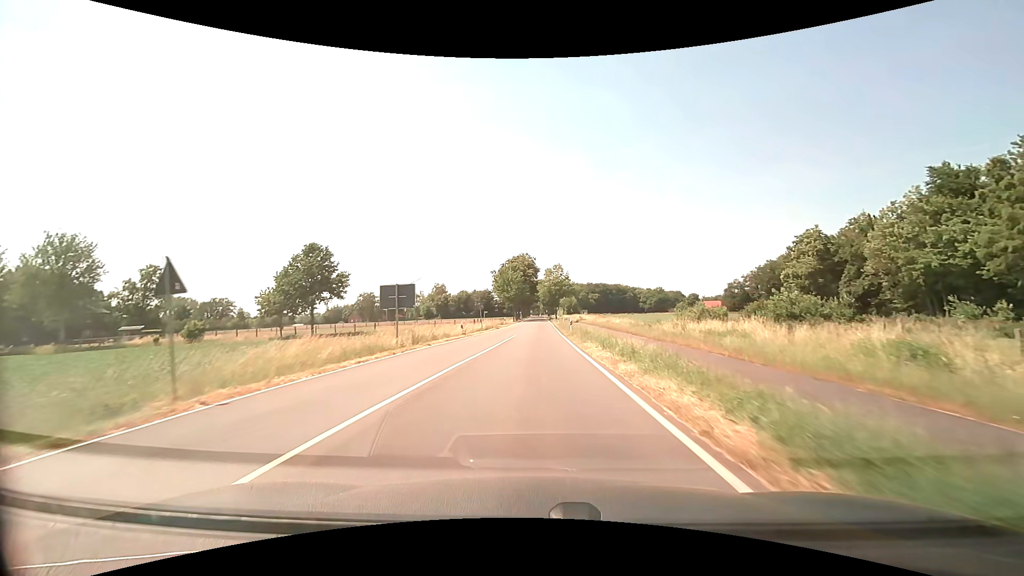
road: secondary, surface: asphalt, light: Day
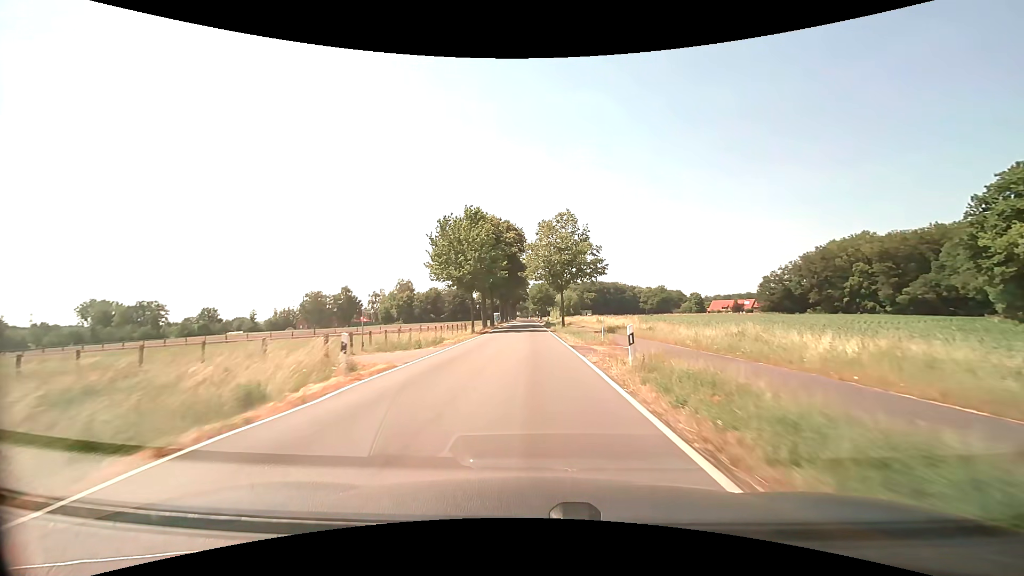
(+0.4, +50.9) m; +1°
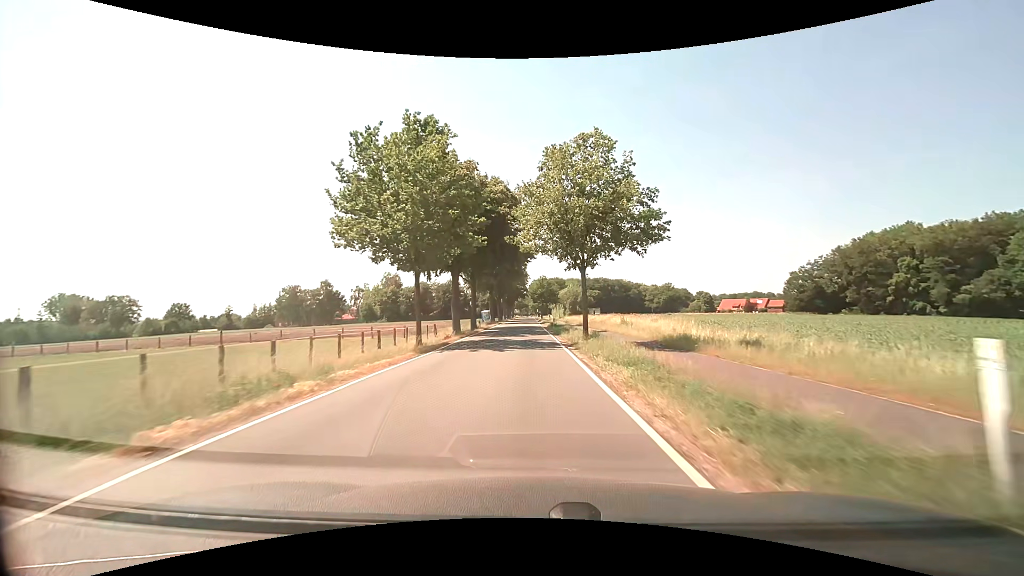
(0.0, +20.6) m; 0°
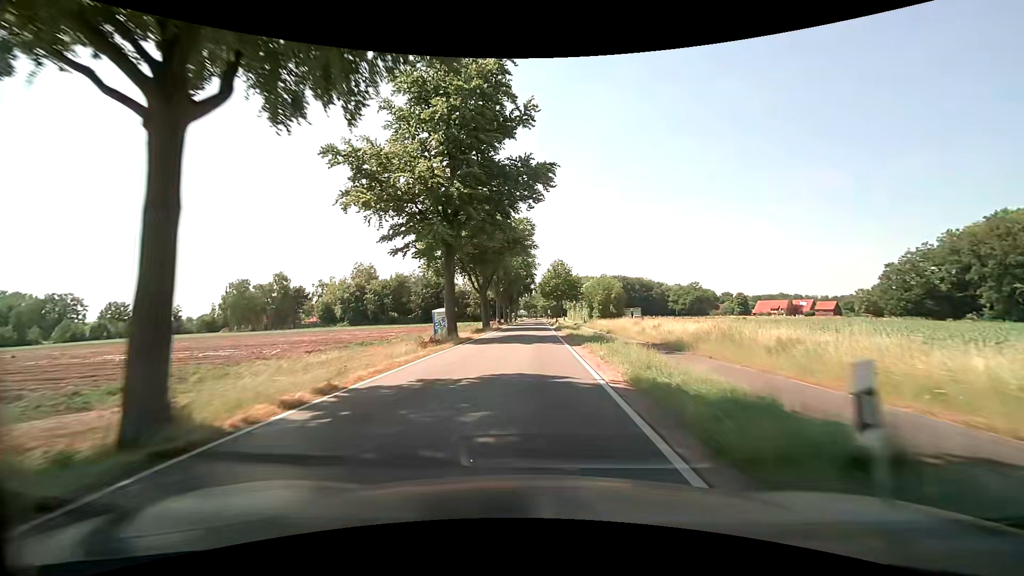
(-0.5, +41.6) m; -1°
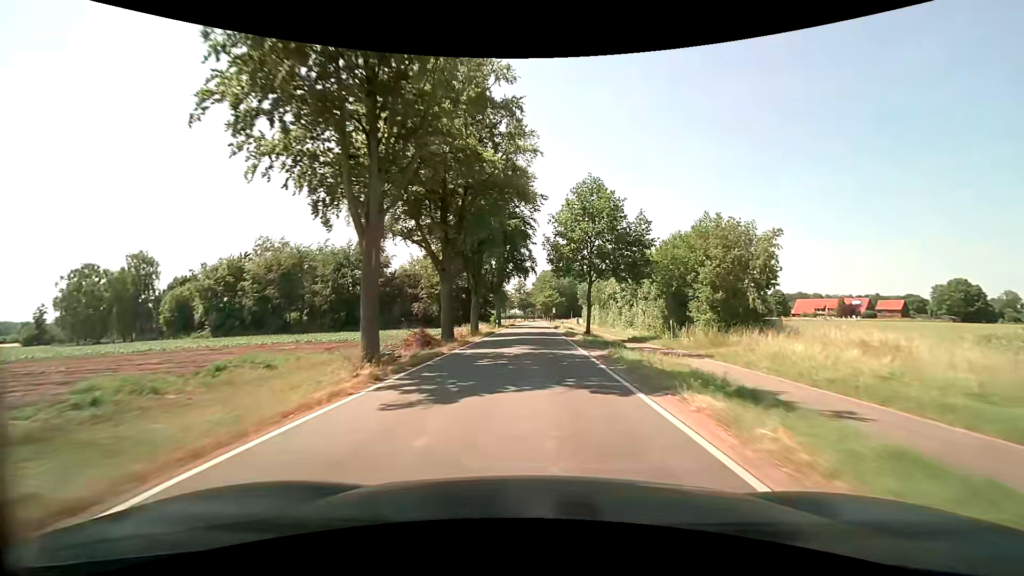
(-0.5, +53.1) m; 0°
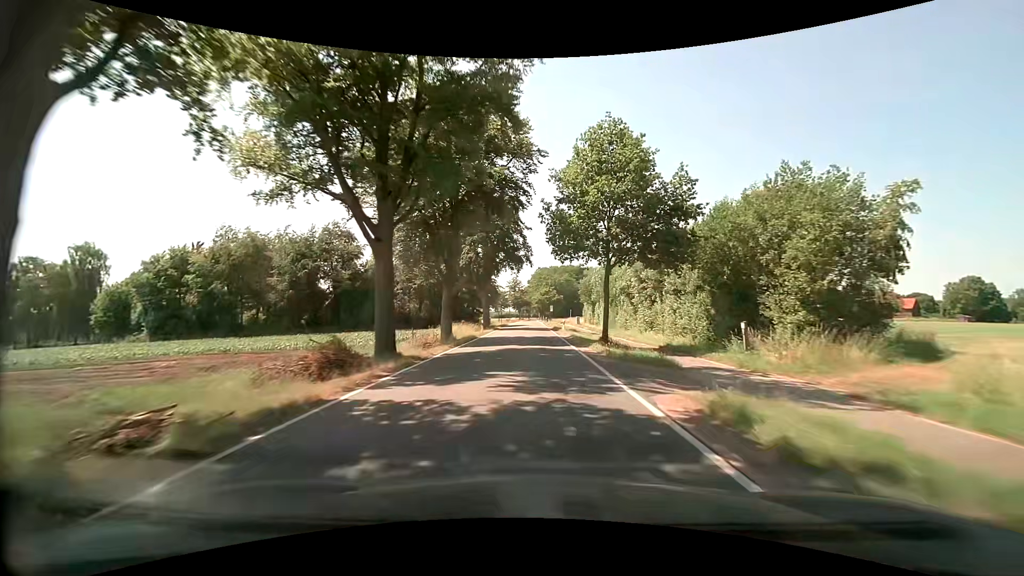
(0.0, +10.6) m; +1°
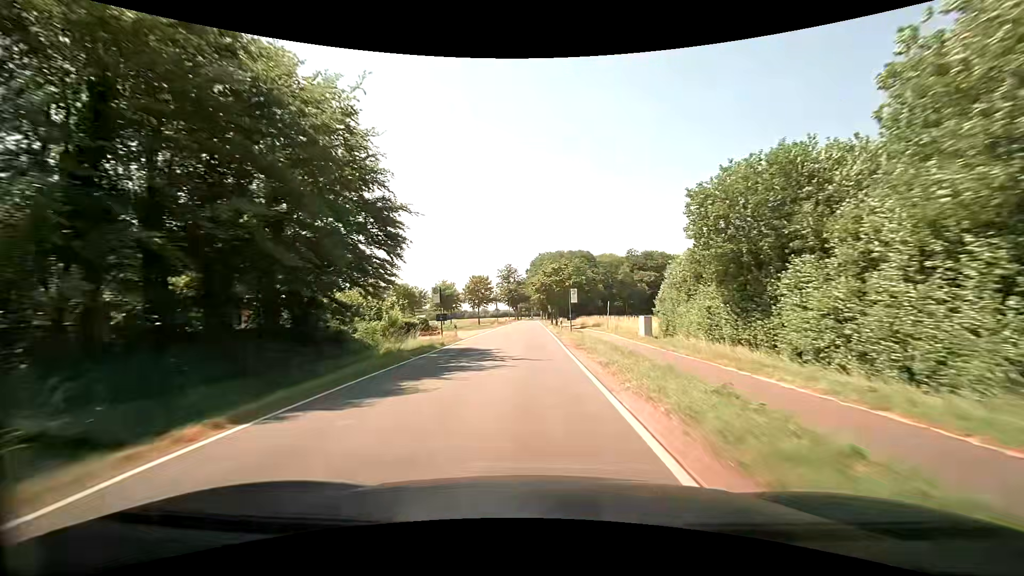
(+0.2, +53.4) m; 0°
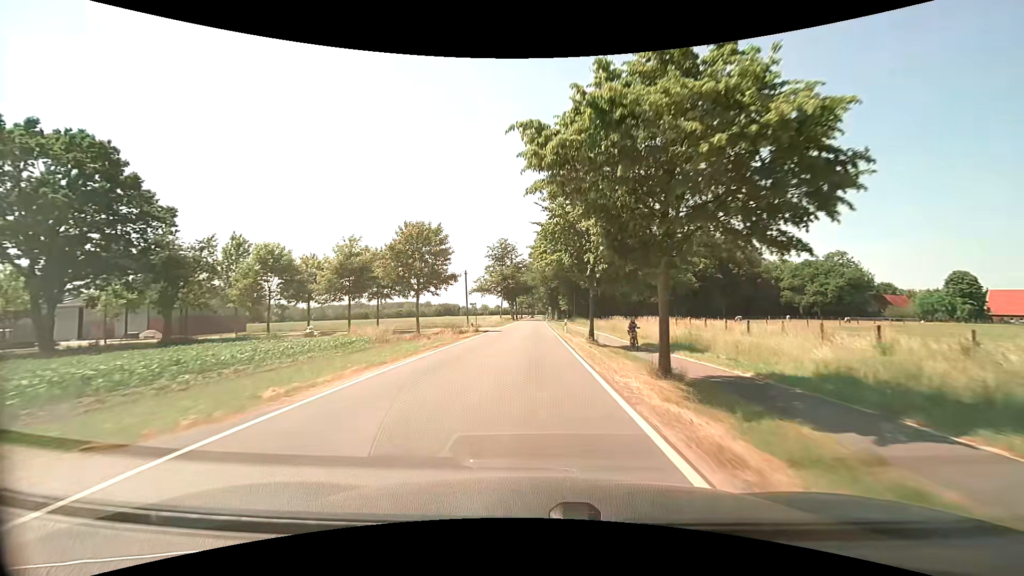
(-0.2, +52.5) m; -1°
(0, +10) (0, +20) (0, +30) (0, +40) (0, +50) (0, +60) (+1, +70) (+1, +80) (+1, +90) (+1, +100) m
